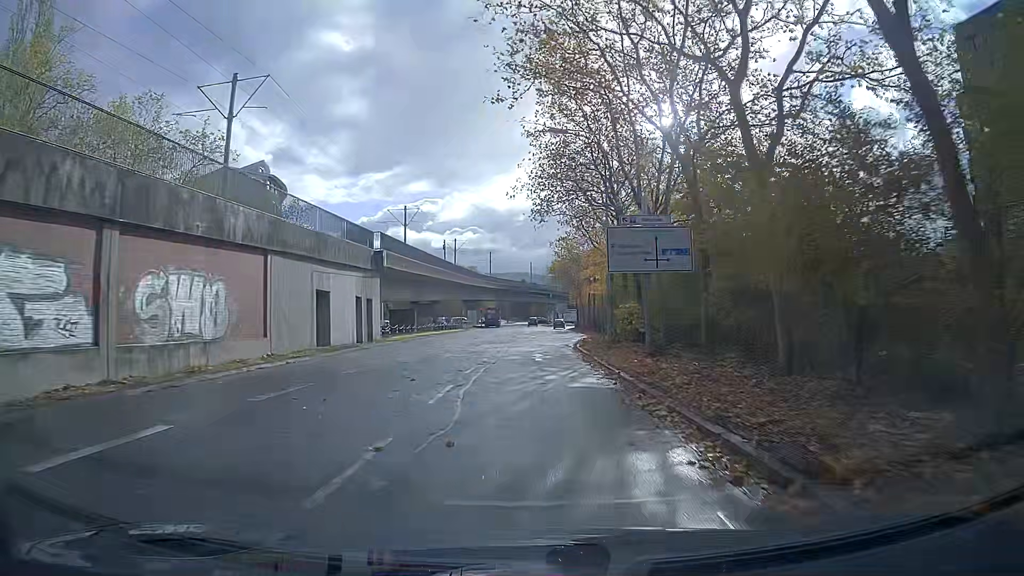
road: tertiary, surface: asphalt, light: Day
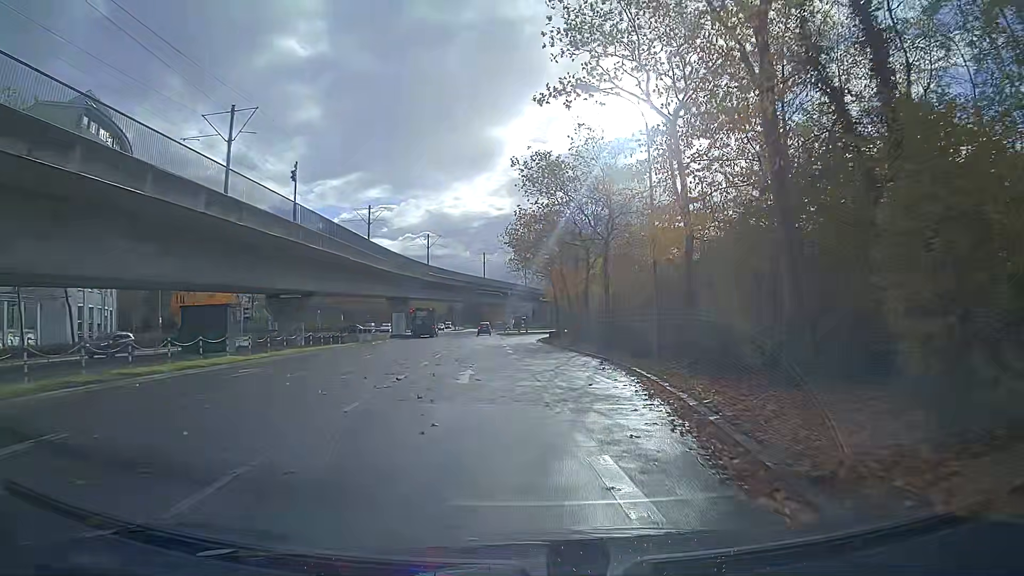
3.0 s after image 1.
(+0.8, +36.1) m; +4°
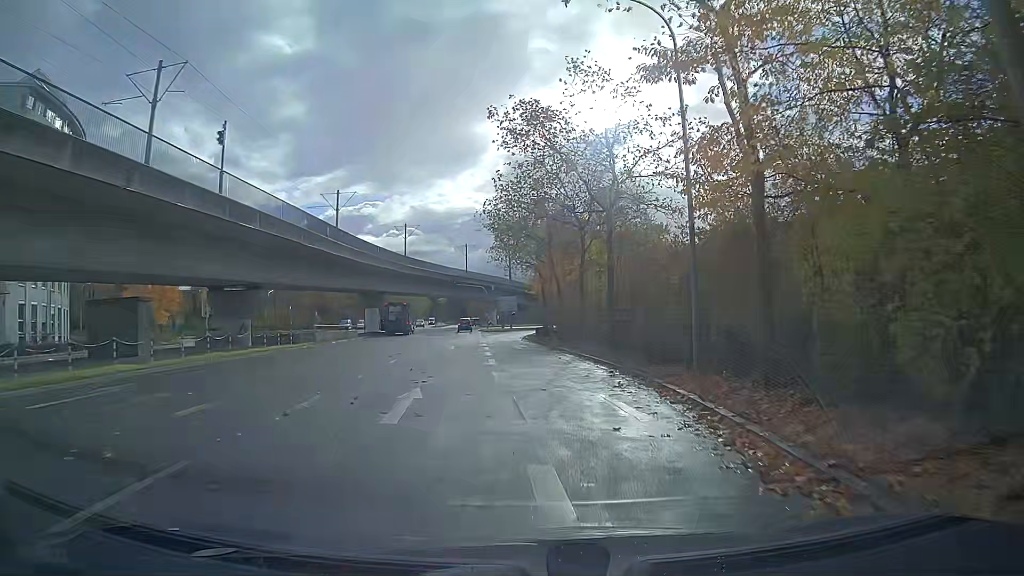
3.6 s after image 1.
(0.0, +6.9) m; +1°
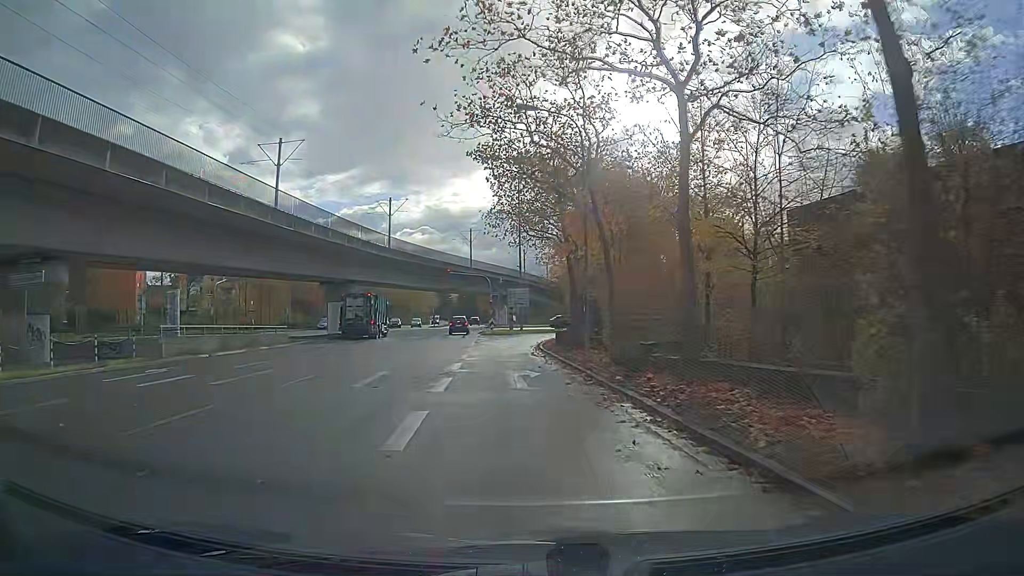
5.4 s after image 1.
(-0.2, +19.9) m; -2°
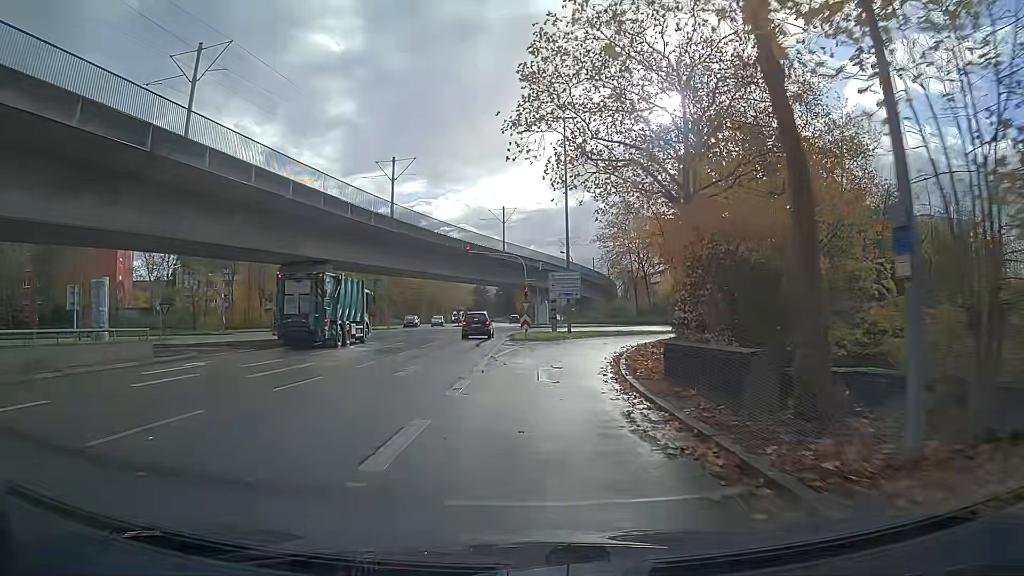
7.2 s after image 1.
(-0.6, +18.8) m; -3°
(0, +10) (+1, +20) (+3, +30) (+7, +39) (+14, +46) (+22, +52) (+32, +55) (+41, +57) (+51, +58) (+61, +59) m
